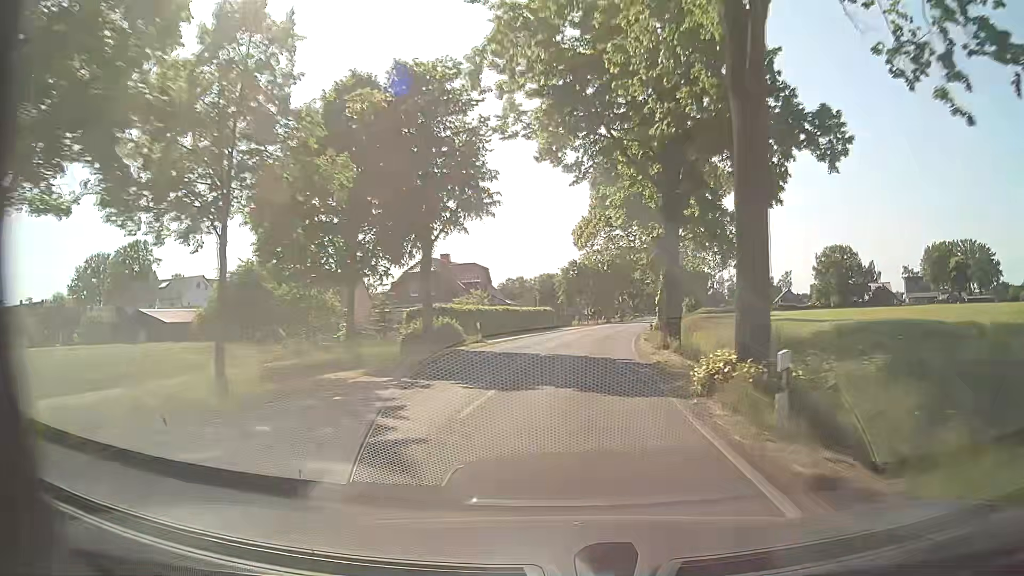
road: secondary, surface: concrete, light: Day
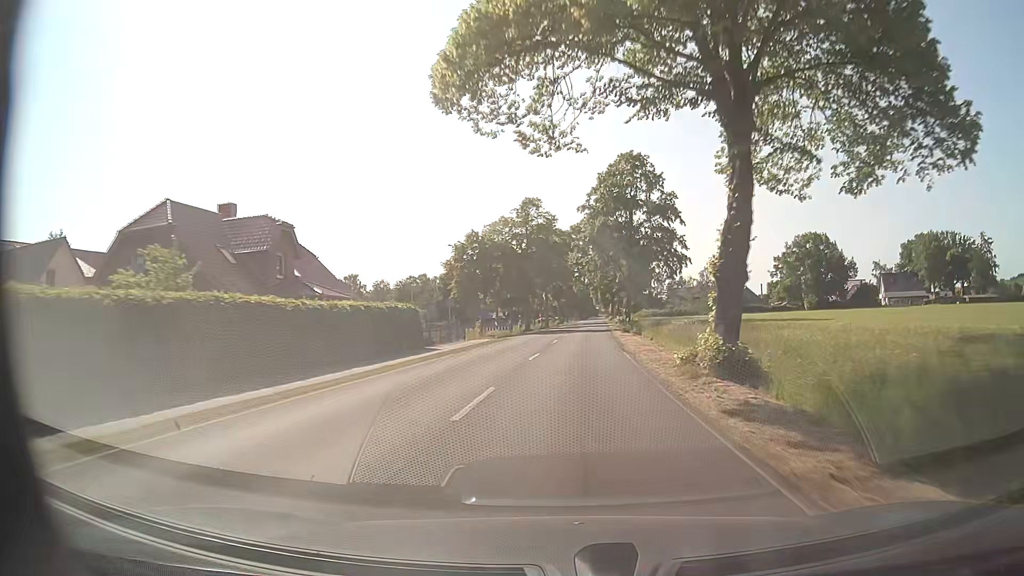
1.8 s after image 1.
(+2.4, +35.9) m; +8°
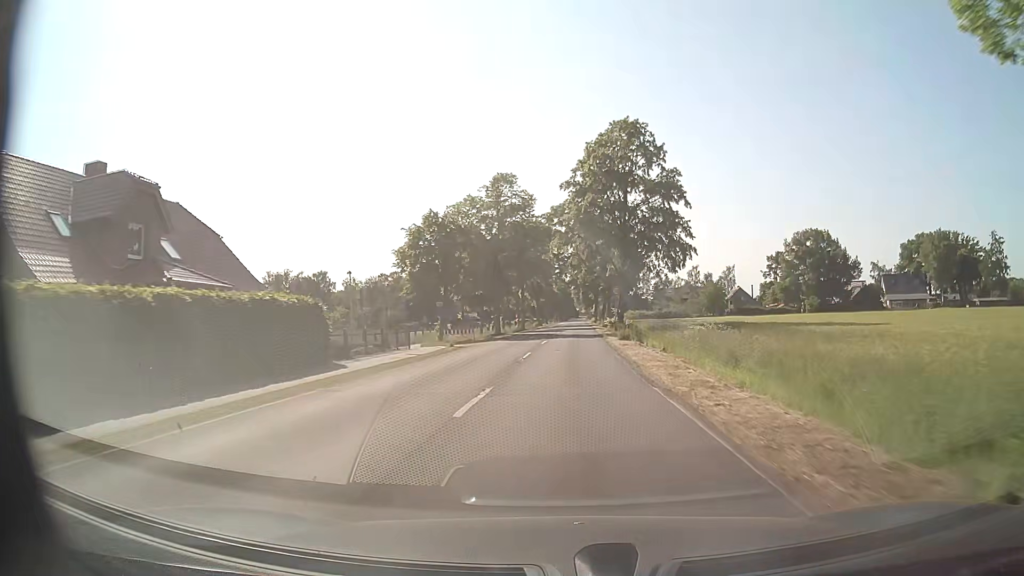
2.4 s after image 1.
(+0.2, +11.7) m; +1°
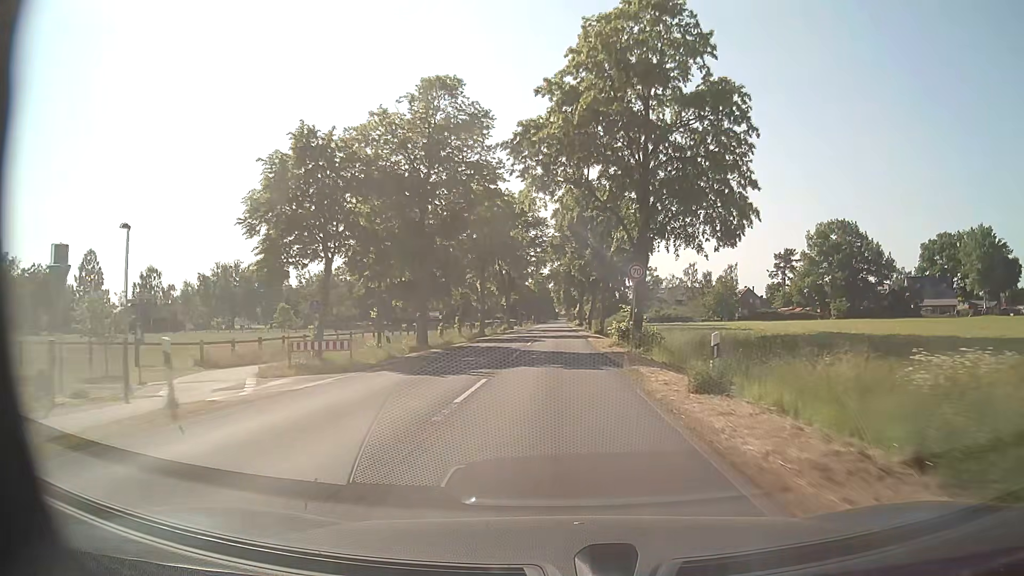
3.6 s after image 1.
(+0.6, +22.7) m; +2°
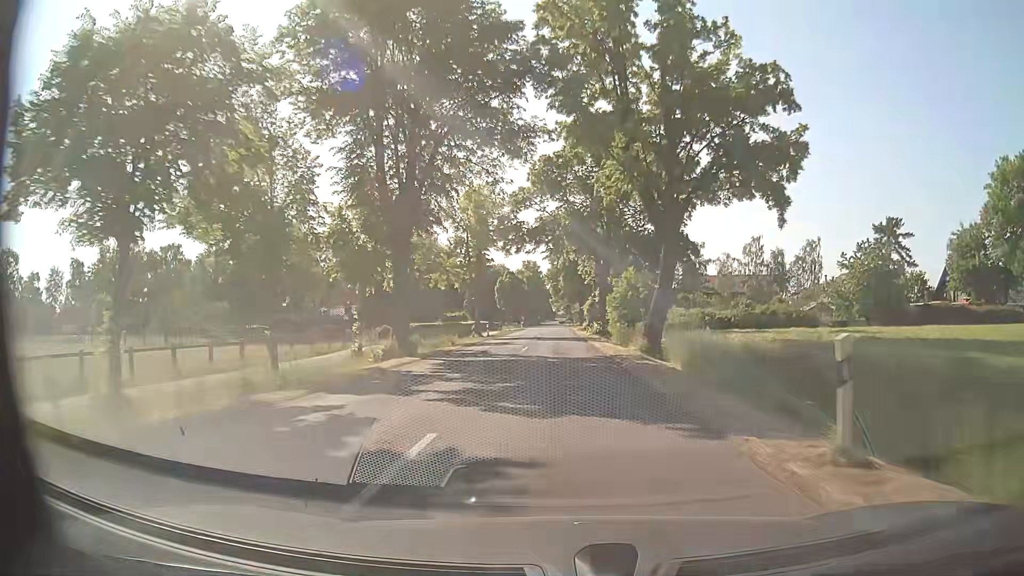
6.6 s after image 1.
(+0.1, +55.0) m; 0°
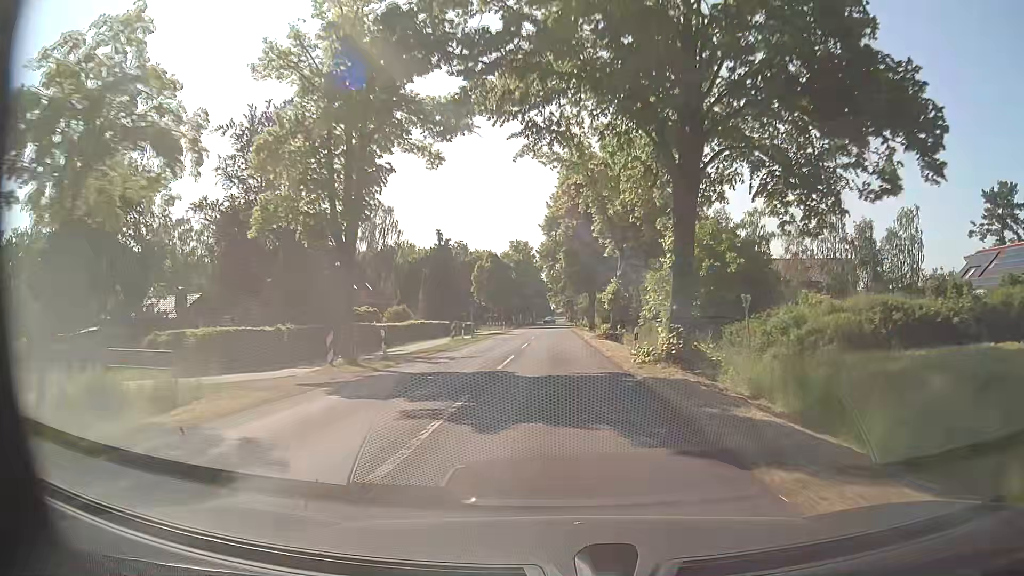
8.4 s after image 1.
(+0.1, +33.2) m; +1°
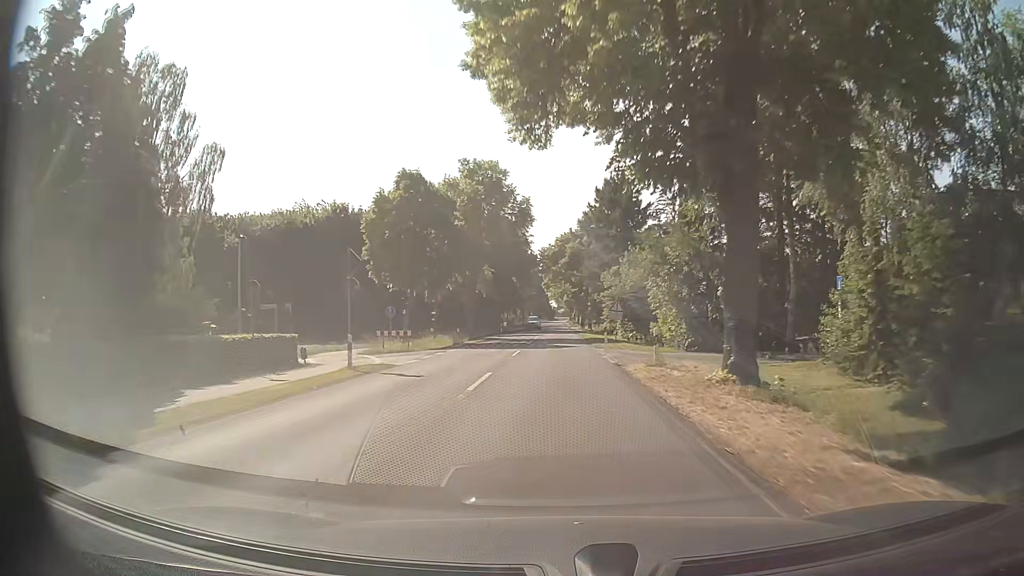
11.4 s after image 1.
(-0.5, +55.0) m; -1°
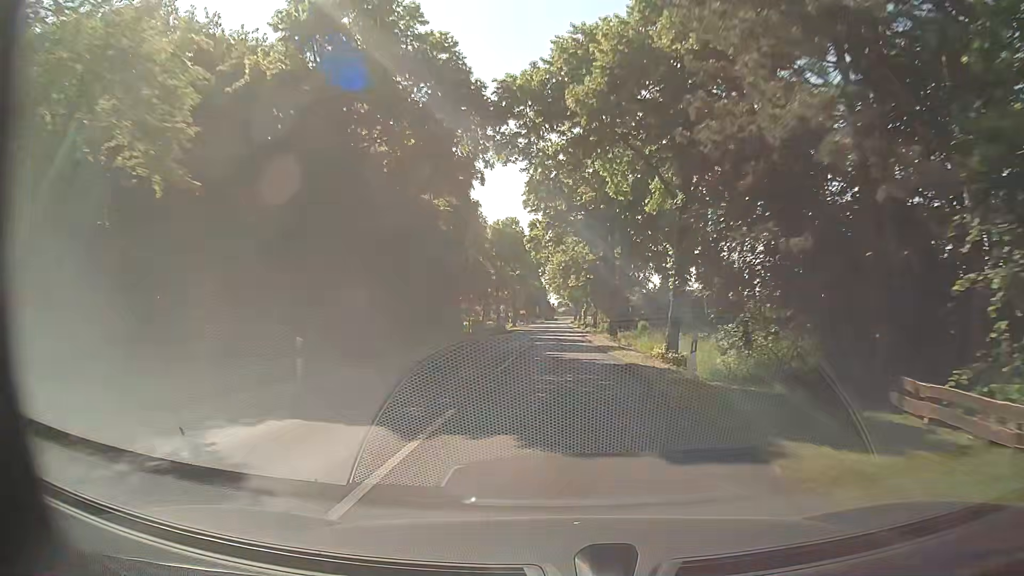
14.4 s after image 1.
(+0.1, +54.7) m; 0°
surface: asphalt
(0, +10) (0, +20) (0, +30) (0, +40) (0, +50) (0, +60) (0, +70) (0, +80) (0, +90) (0, +100) m
